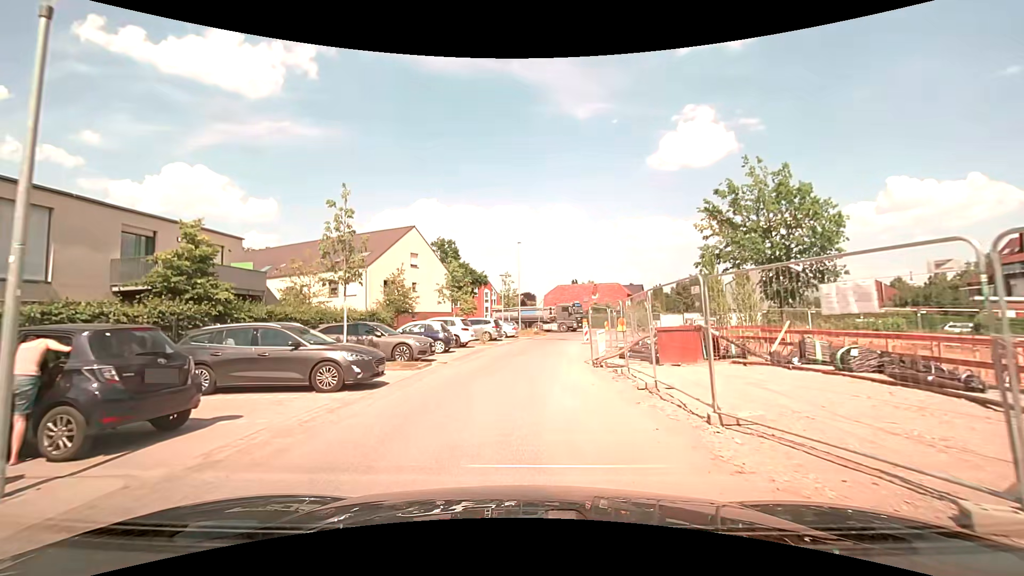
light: Day
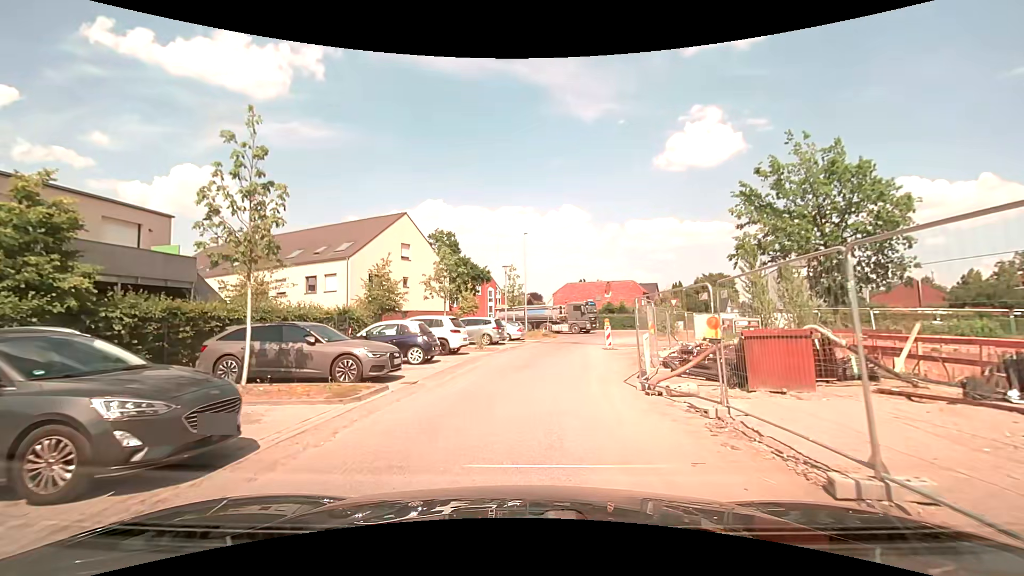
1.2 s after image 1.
(-0.1, +6.3) m; -1°
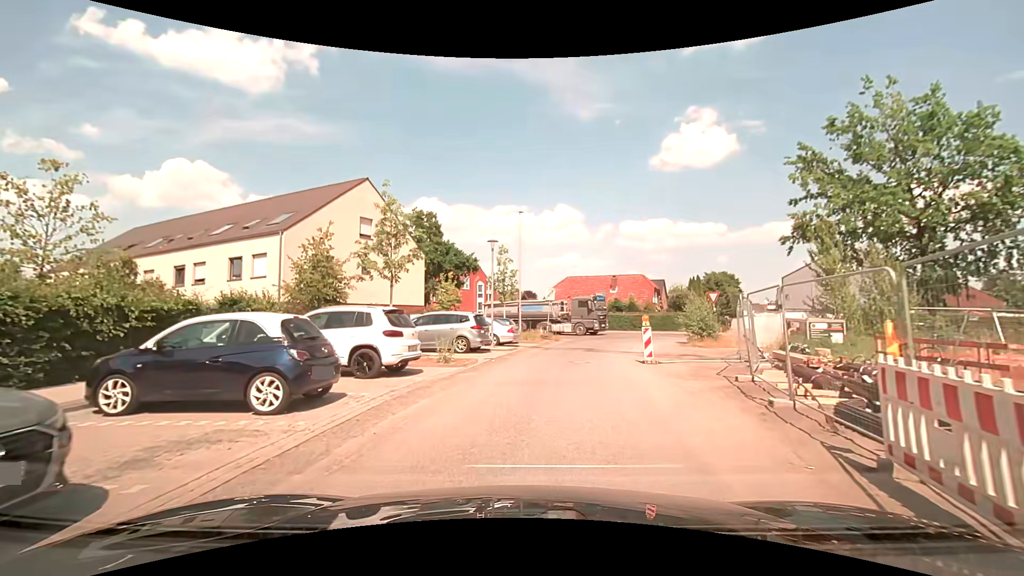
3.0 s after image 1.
(-0.1, +9.6) m; 0°
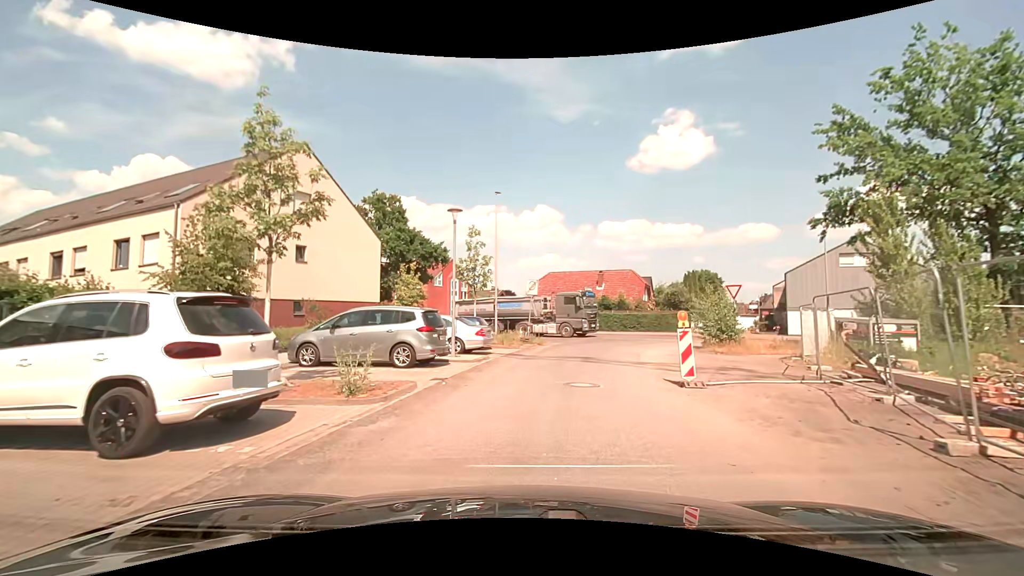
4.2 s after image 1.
(+0.2, +6.4) m; +3°
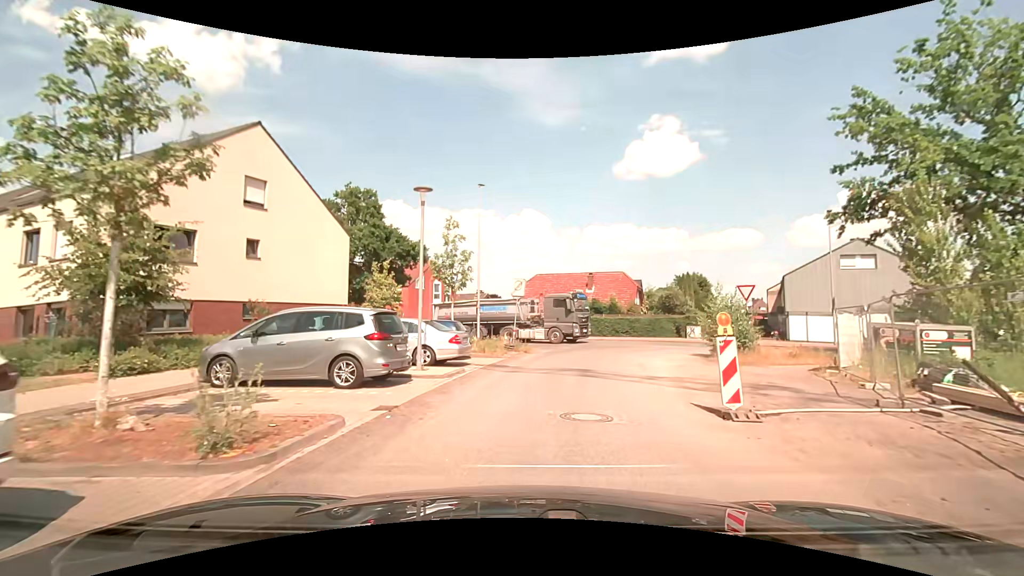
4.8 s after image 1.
(0.0, +3.2) m; +1°
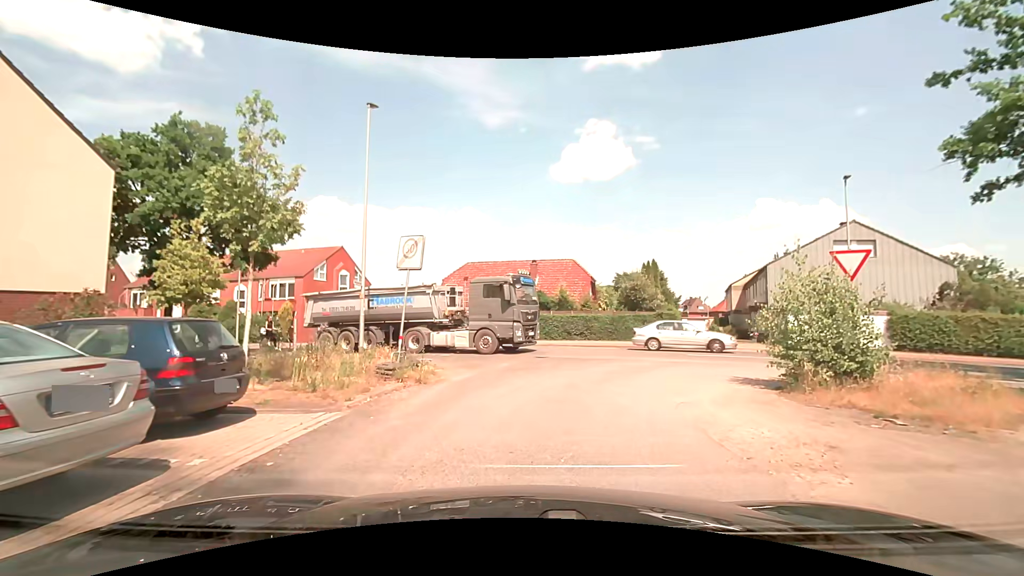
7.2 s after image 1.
(+0.8, +11.5) m; +8°
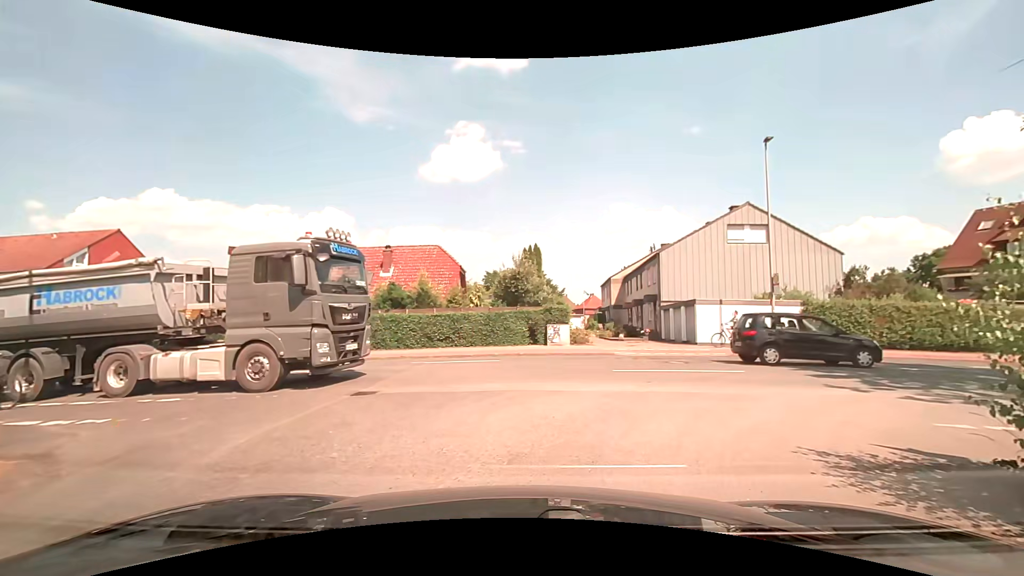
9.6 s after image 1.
(+0.7, +9.0) m; +15°
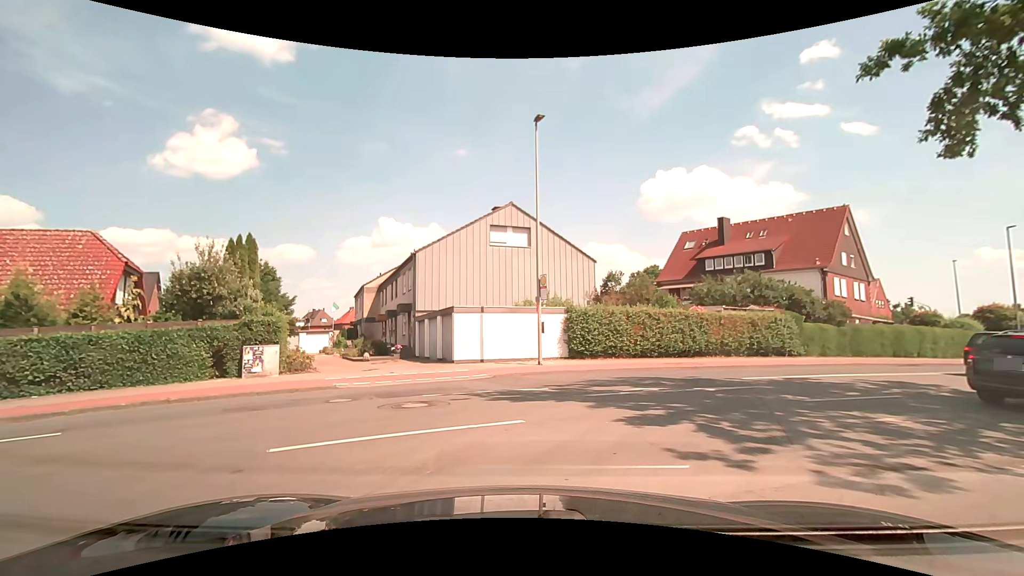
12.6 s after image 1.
(+1.3, +6.3) m; +24°
